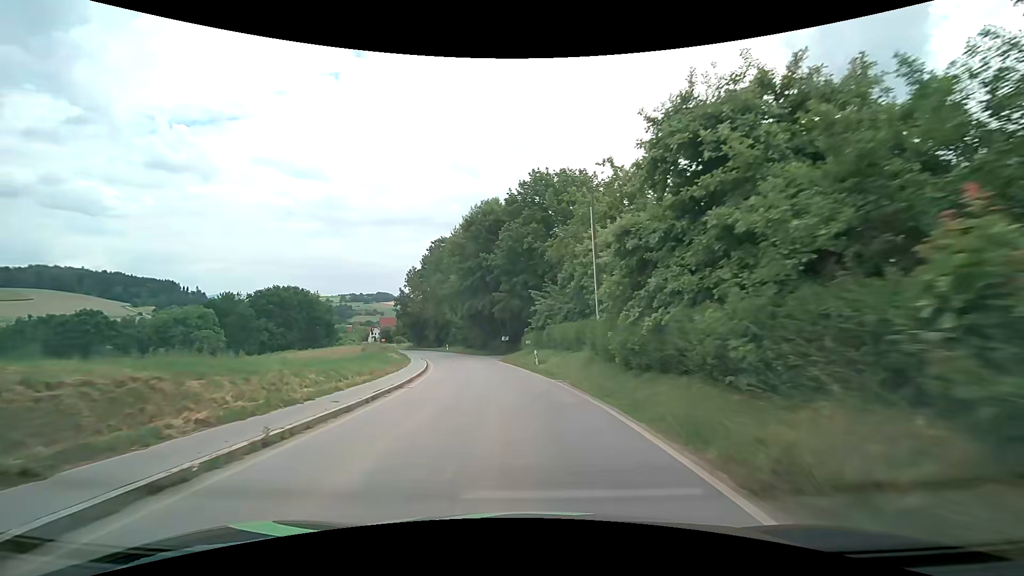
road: secondary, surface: asphalt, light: Day
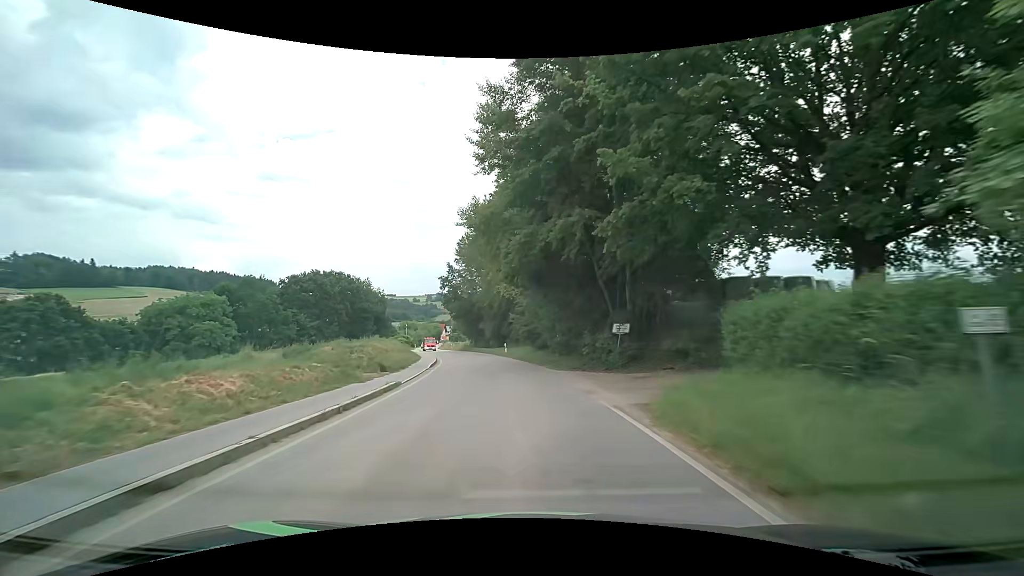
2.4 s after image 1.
(-2.9, +33.0) m; -9°
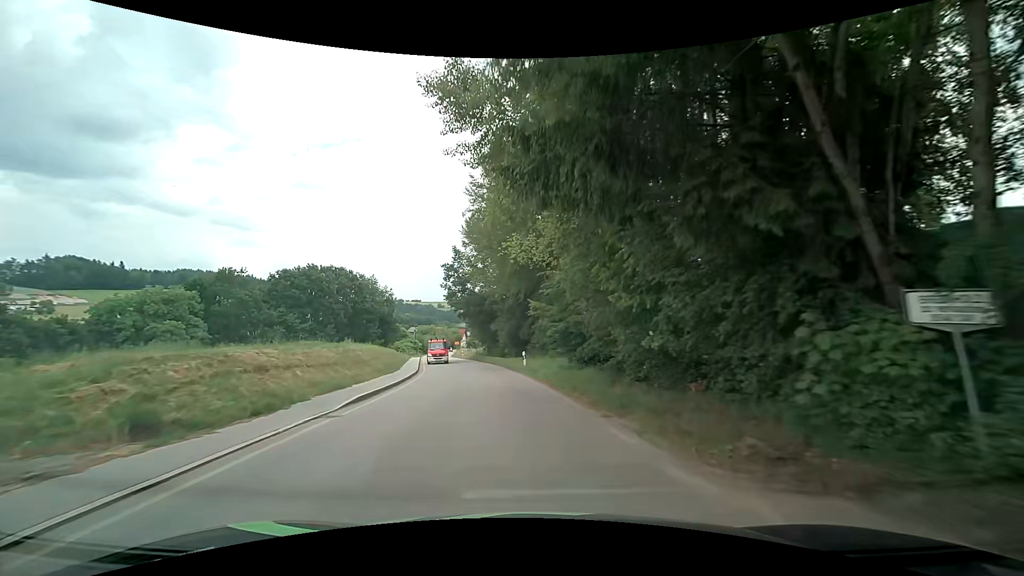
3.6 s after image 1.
(-0.6, +16.8) m; -3°
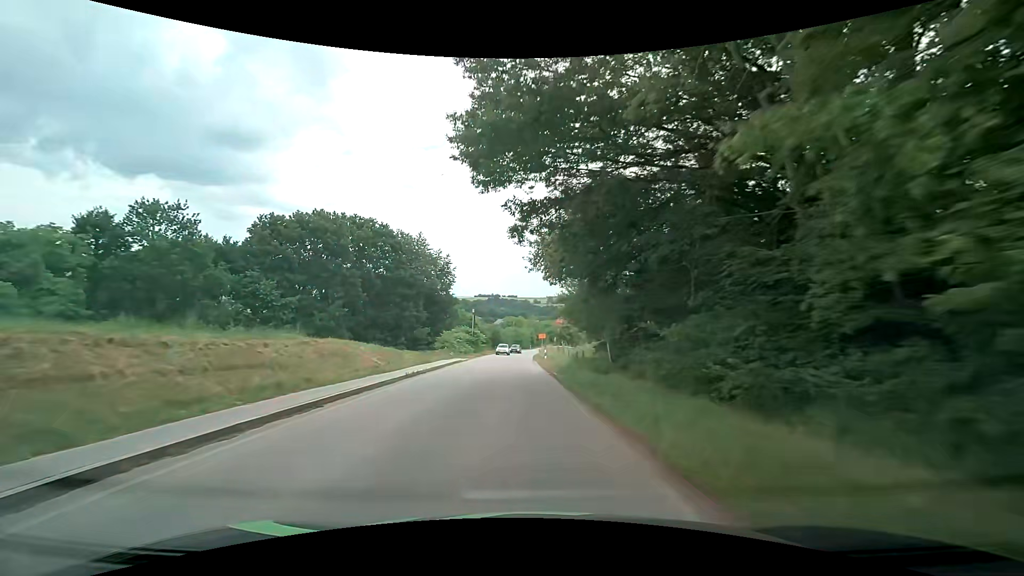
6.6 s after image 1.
(-4.4, +40.9) m; -11°
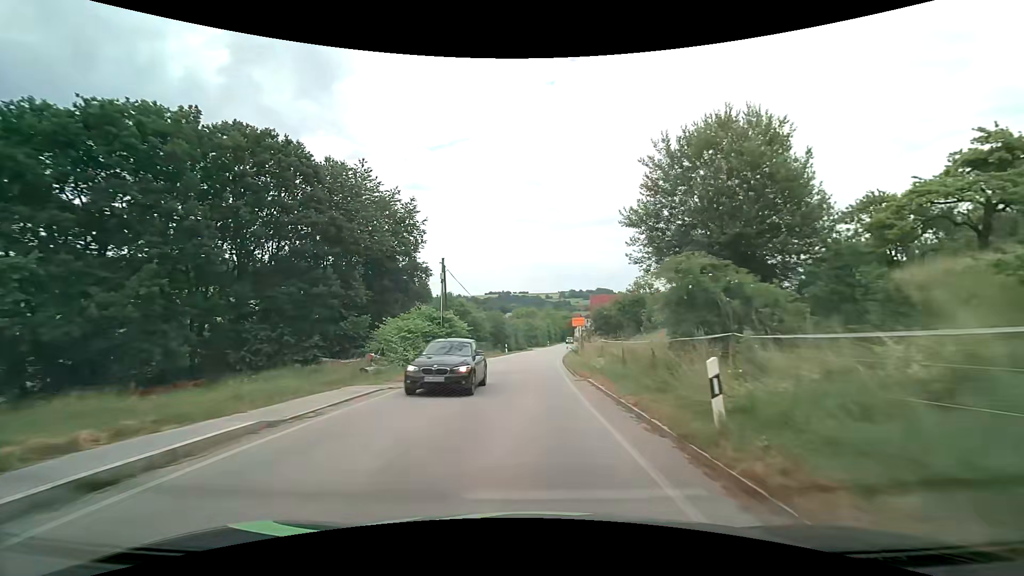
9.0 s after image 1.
(-1.2, +31.4) m; -2°
